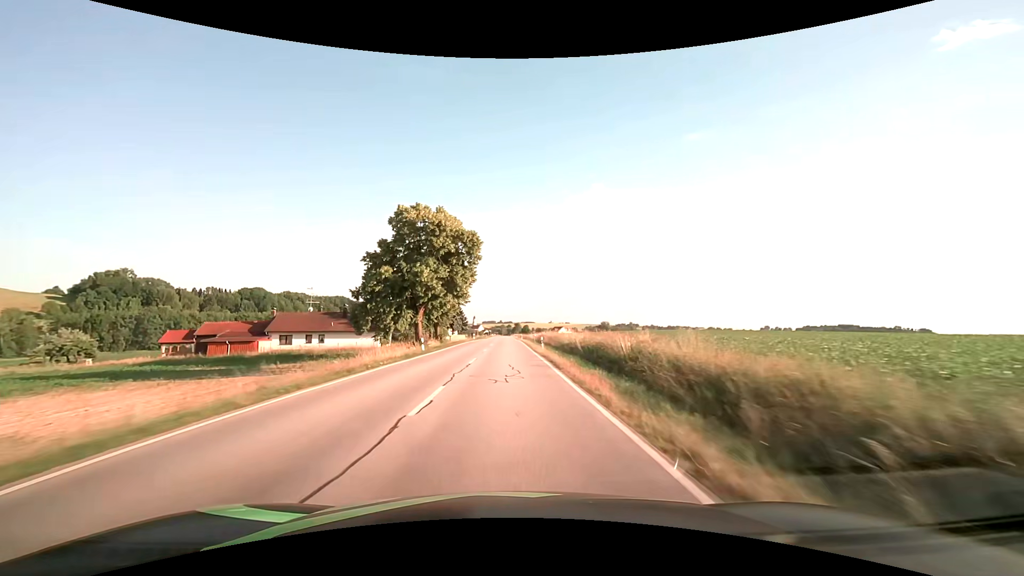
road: secondary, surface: asphalt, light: Day
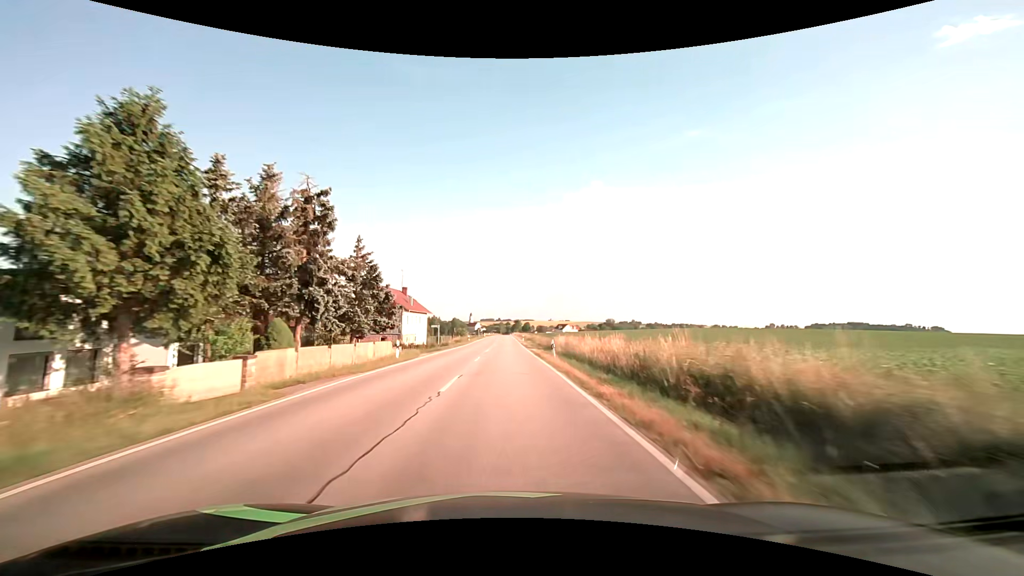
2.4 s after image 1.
(0.0, +56.8) m; 0°
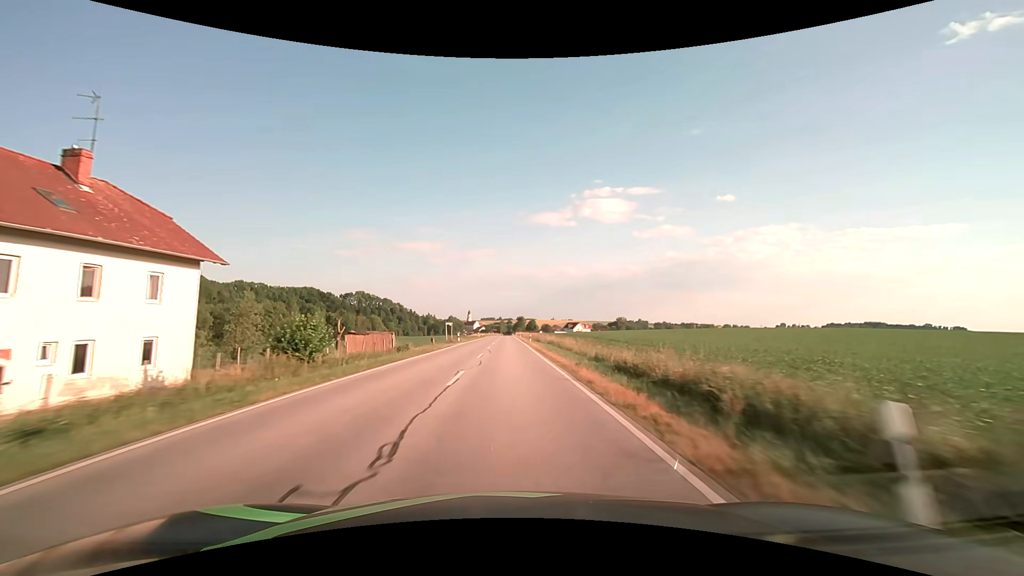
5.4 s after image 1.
(-0.4, +71.2) m; 0°
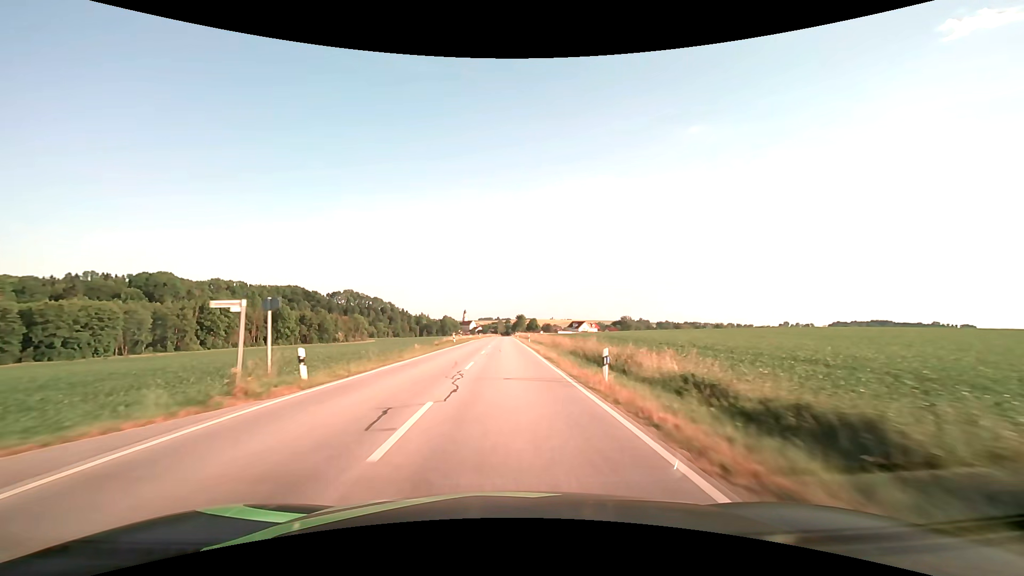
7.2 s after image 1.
(0.0, +42.6) m; 0°
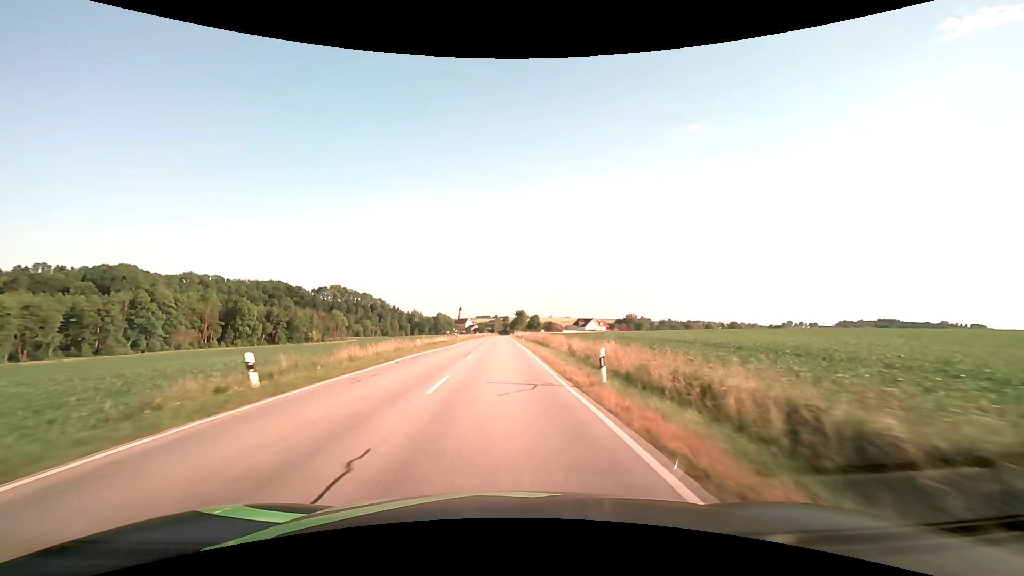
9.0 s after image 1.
(+0.1, +42.6) m; 0°
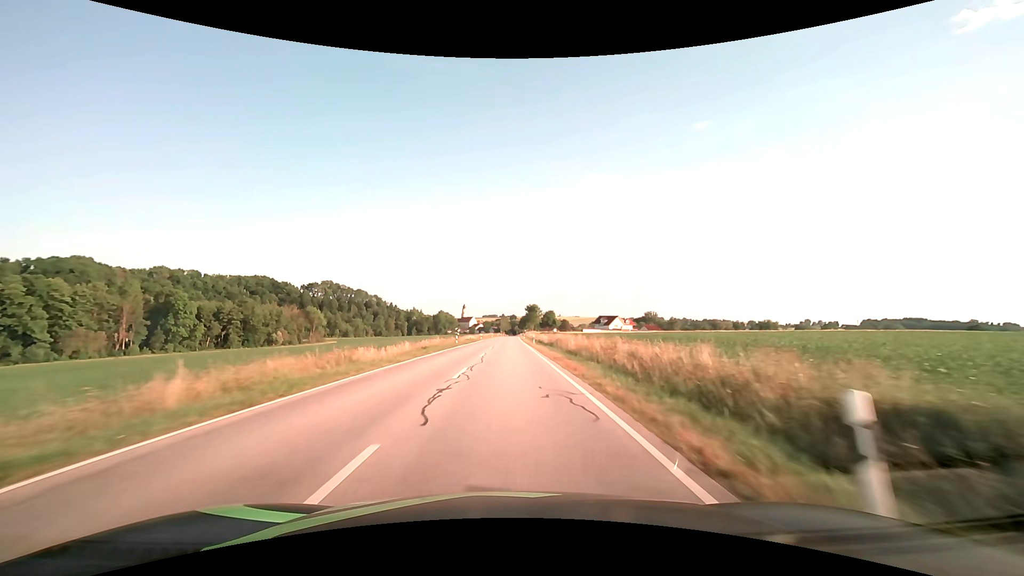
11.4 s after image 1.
(-0.5, +56.8) m; -1°
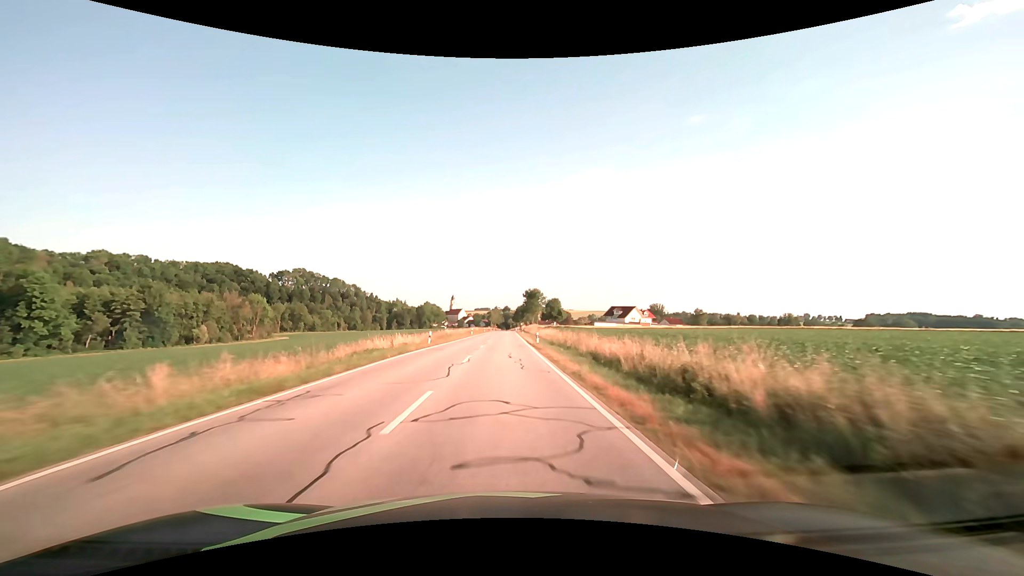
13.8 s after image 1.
(+0.4, +55.1) m; +1°
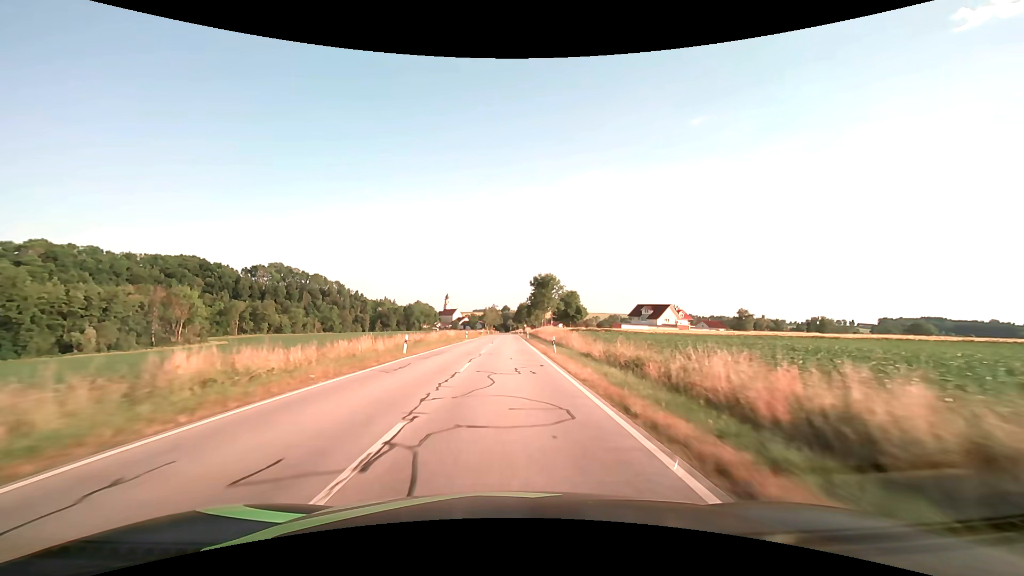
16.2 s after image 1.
(-0.1, +51.0) m; 0°
(0, +10) (0, +20) (0, +30) (0, +40) (0, +50) (0, +60) (+1, +70) (+1, +80) (+1, +90) (+1, +100) m
